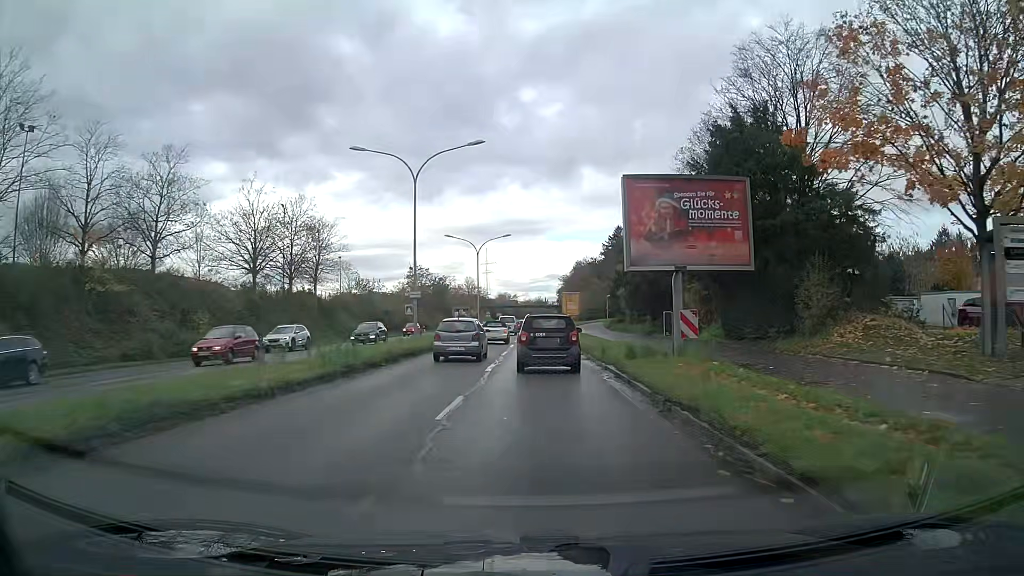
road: primary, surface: asphalt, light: Day
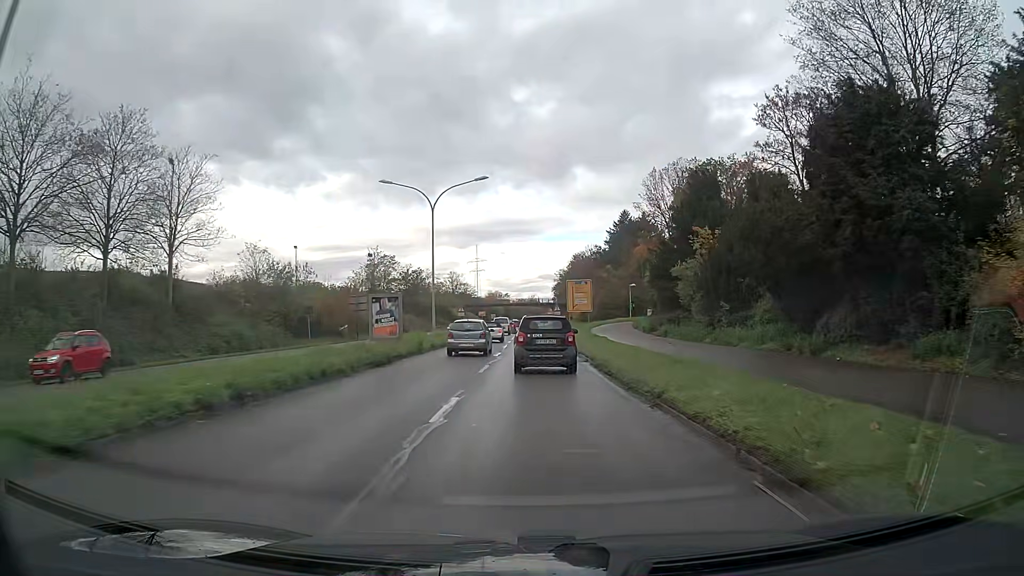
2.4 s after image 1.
(+0.2, +26.9) m; +1°
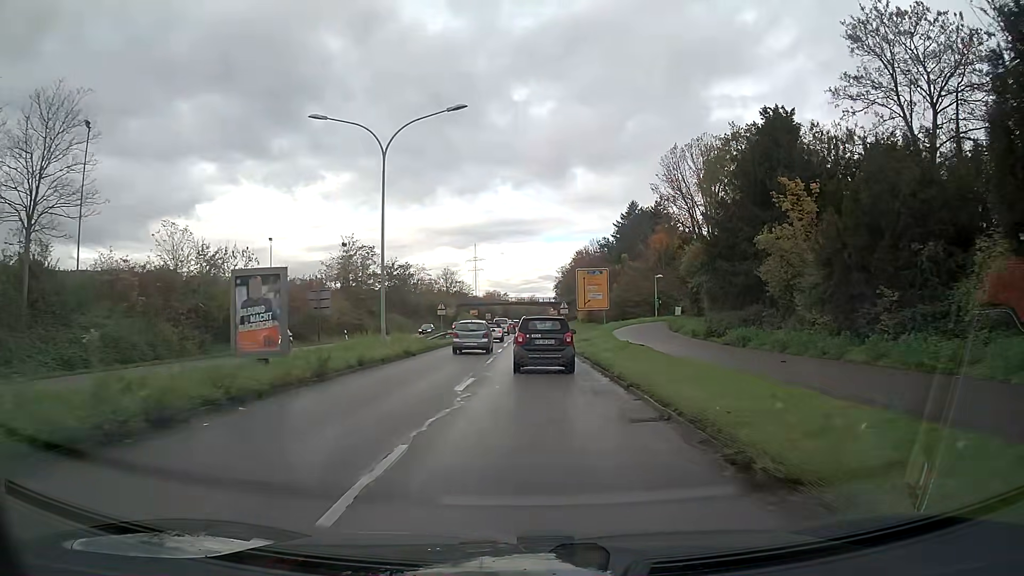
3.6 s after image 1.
(0.0, +13.7) m; 0°
(0, +10) (0, +20) (0, +30) (0, +40) (0, +50) (0, +60) (0, +70) (0, +80) (0, +90) (0, +100) m
